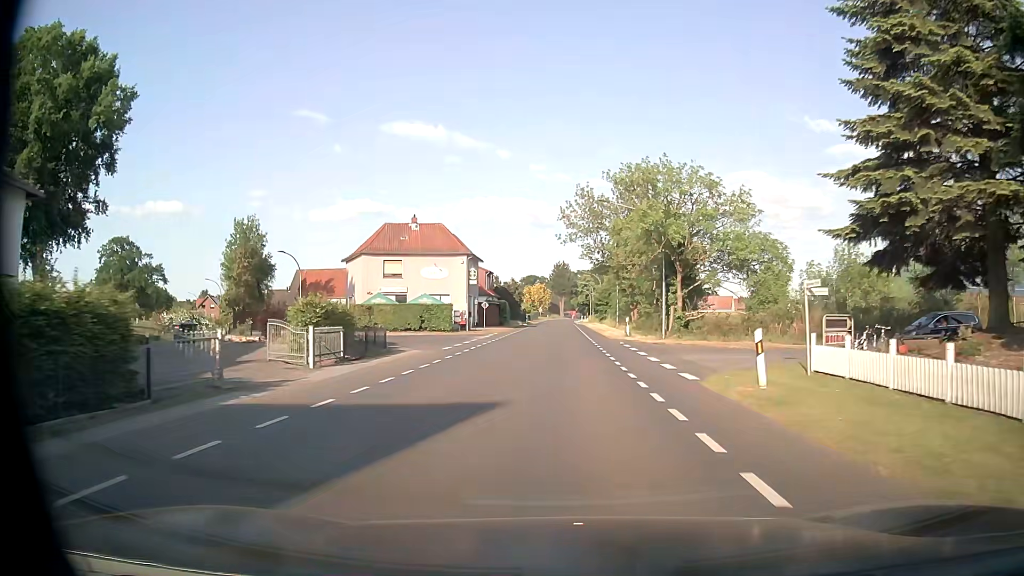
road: secondary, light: Day
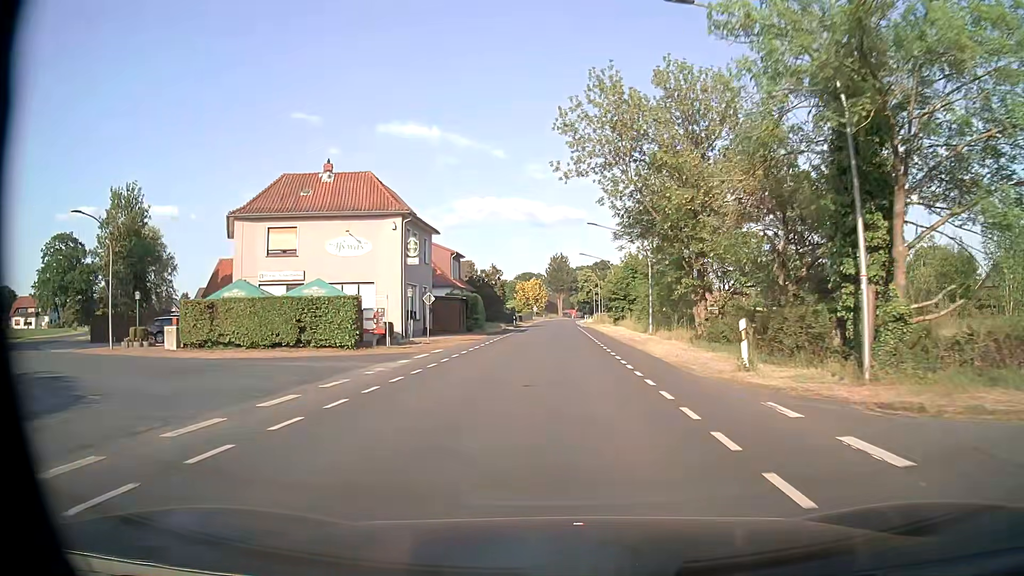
(+0.1, +24.2) m; +1°
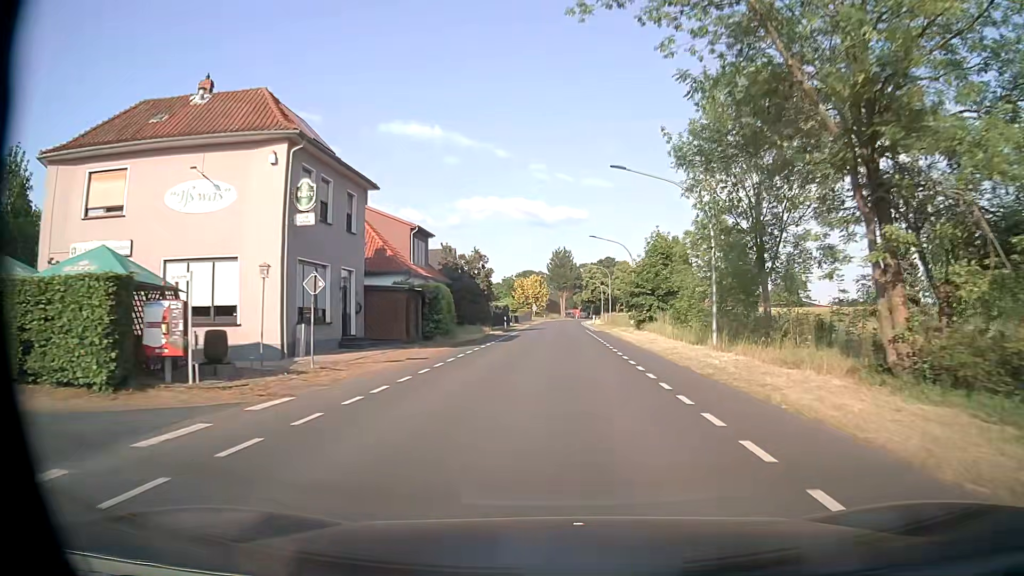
(-0.1, +16.1) m; 0°
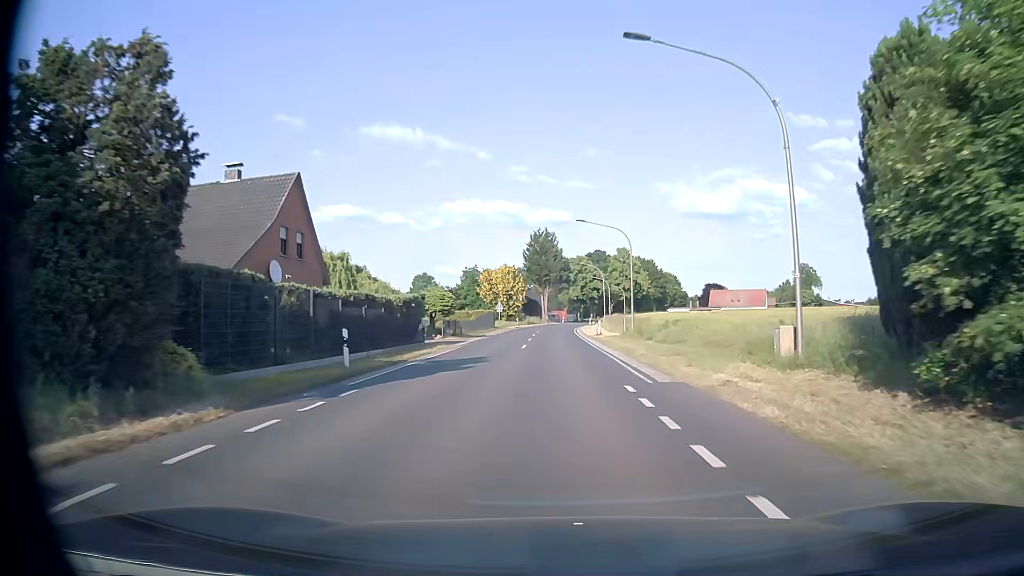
(+0.5, +40.3) m; +1°
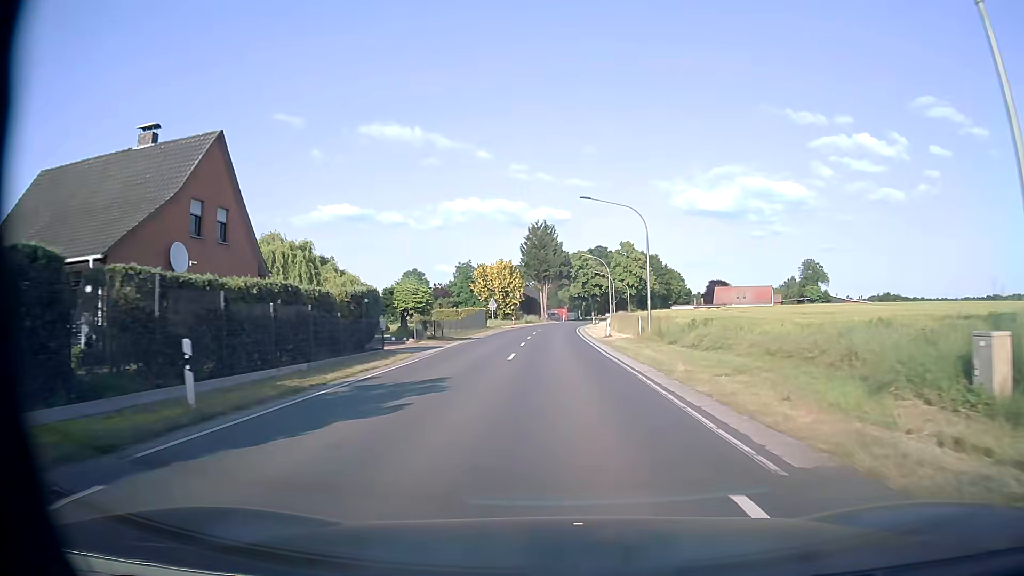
(0.0, +8.1) m; 0°
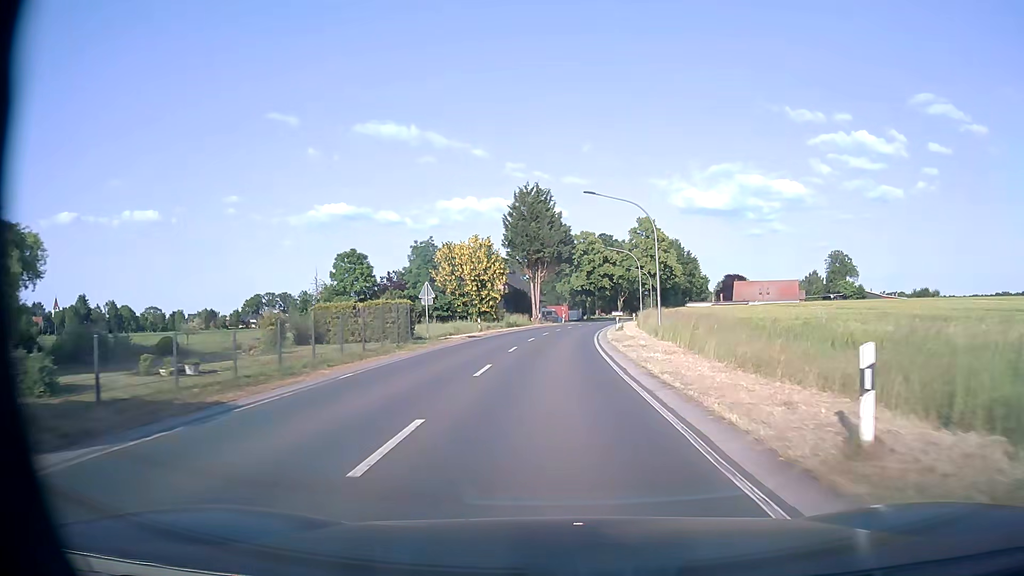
(0.0, +32.3) m; 0°
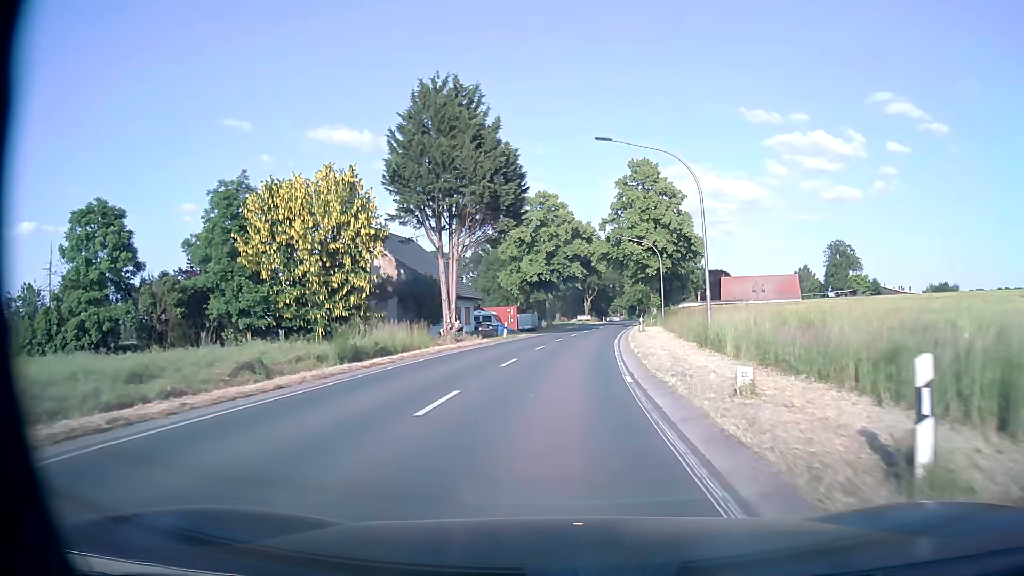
(+1.0, +40.4) m; +4°
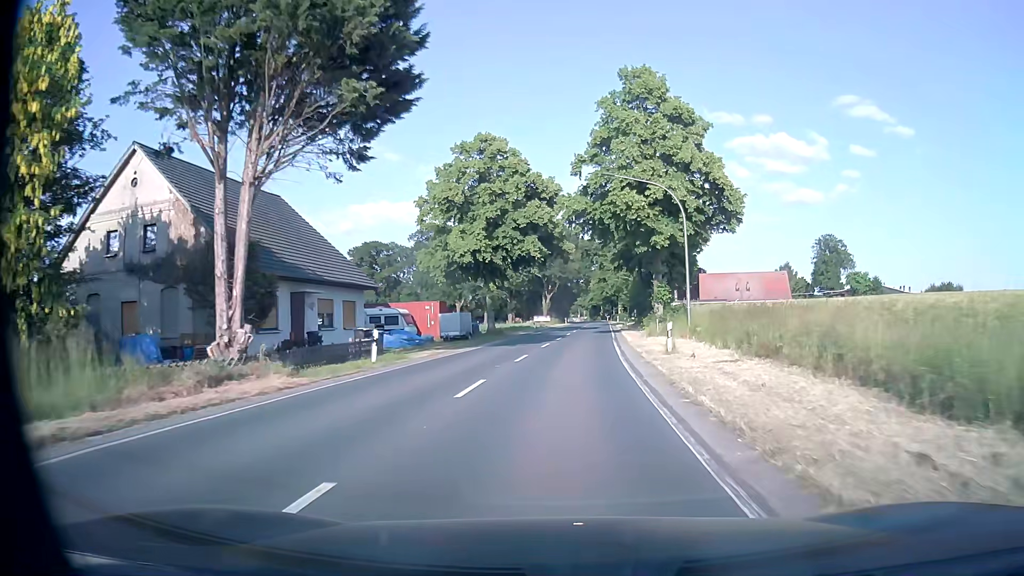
(+0.8, +24.2) m; +4°
(0, +10) (0, +20) (+1, +30) (+2, +40) (+2, +50) (+3, +60) (+4, +70) (+4, +80) (+5, +90) (+6, +100) m
